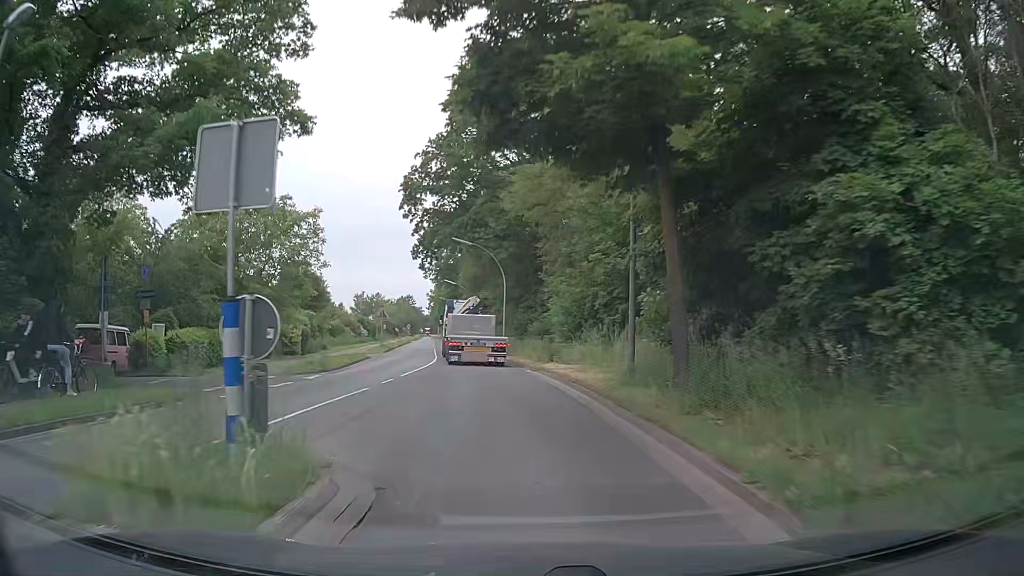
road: secondary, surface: asphalt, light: Day
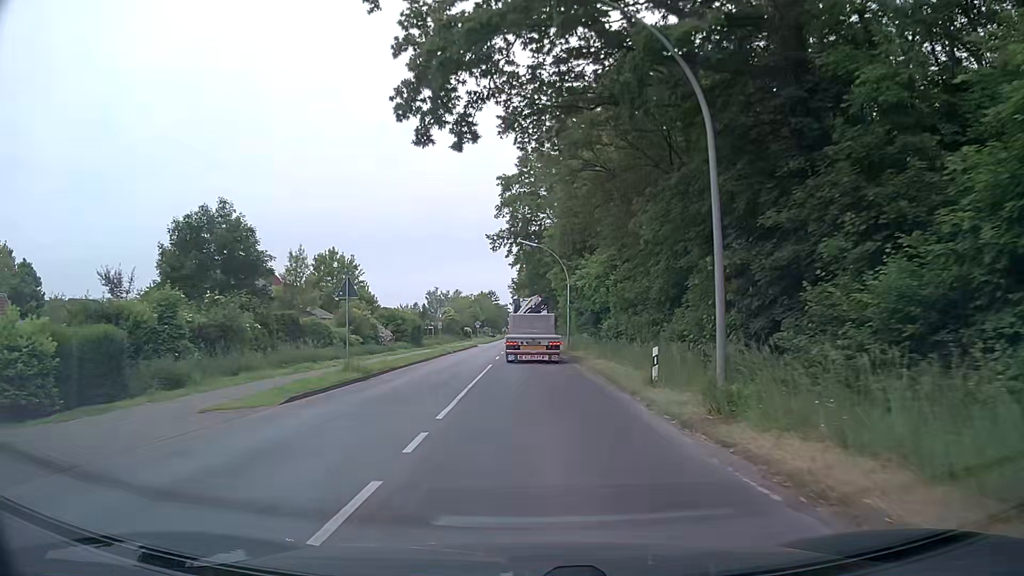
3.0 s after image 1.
(-3.2, +35.6) m; -7°
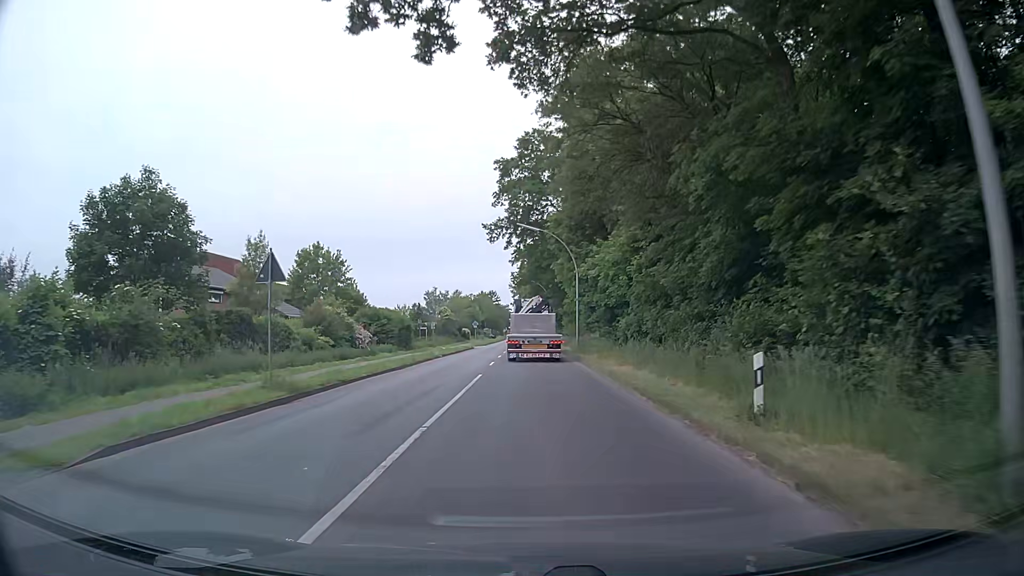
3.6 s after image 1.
(0.0, +7.5) m; 0°
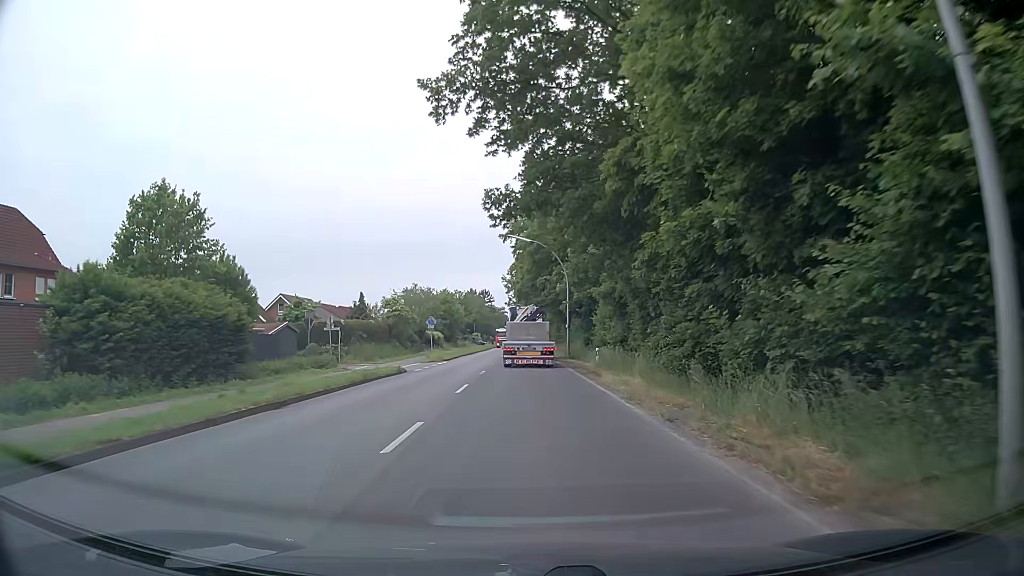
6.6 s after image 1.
(-0.2, +38.5) m; 0°
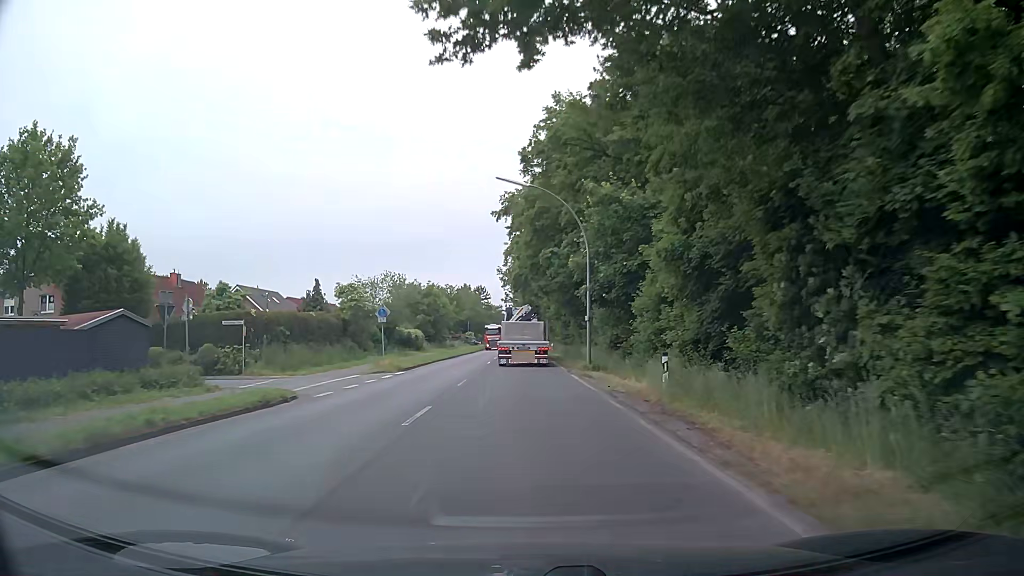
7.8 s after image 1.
(+0.1, +15.8) m; 0°
(0, +10) (0, +20) (0, +30) (0, +40) (0, +50) (0, +60) (-1, +70) (-1, +80) (-1, +90) (-1, +100) m
